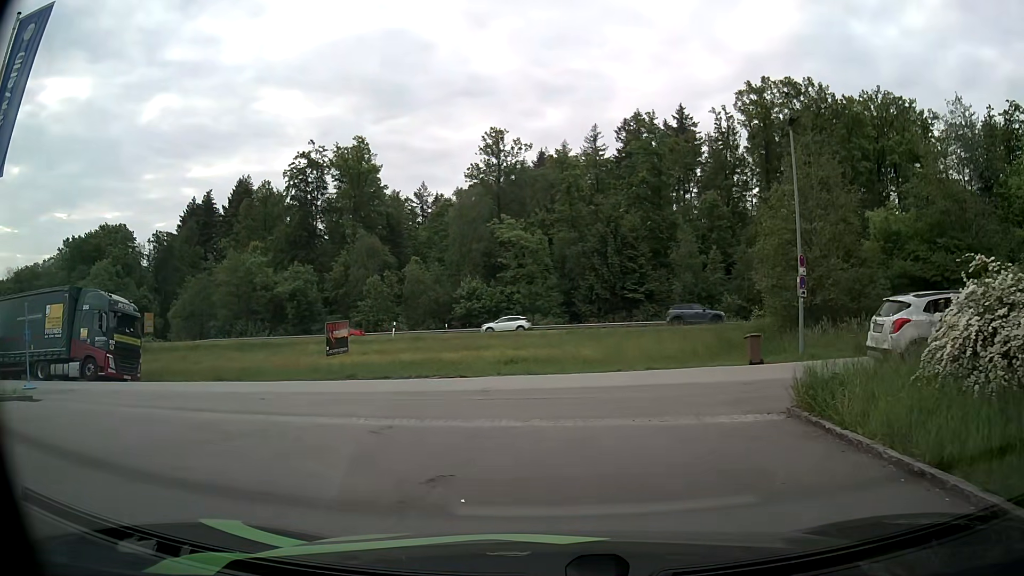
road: secondary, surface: asphalt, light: Day
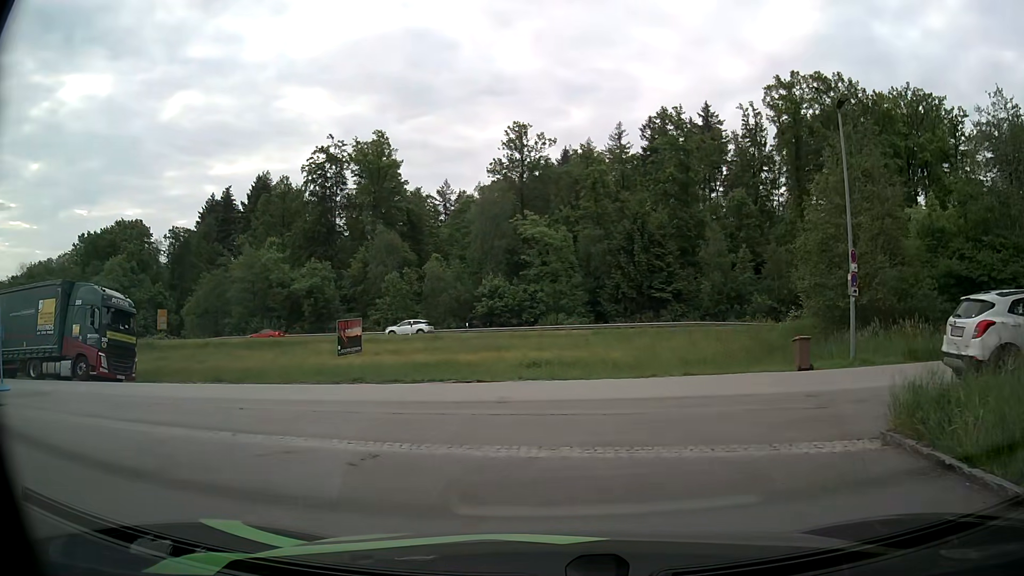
(0.0, +2.1) m; -2°
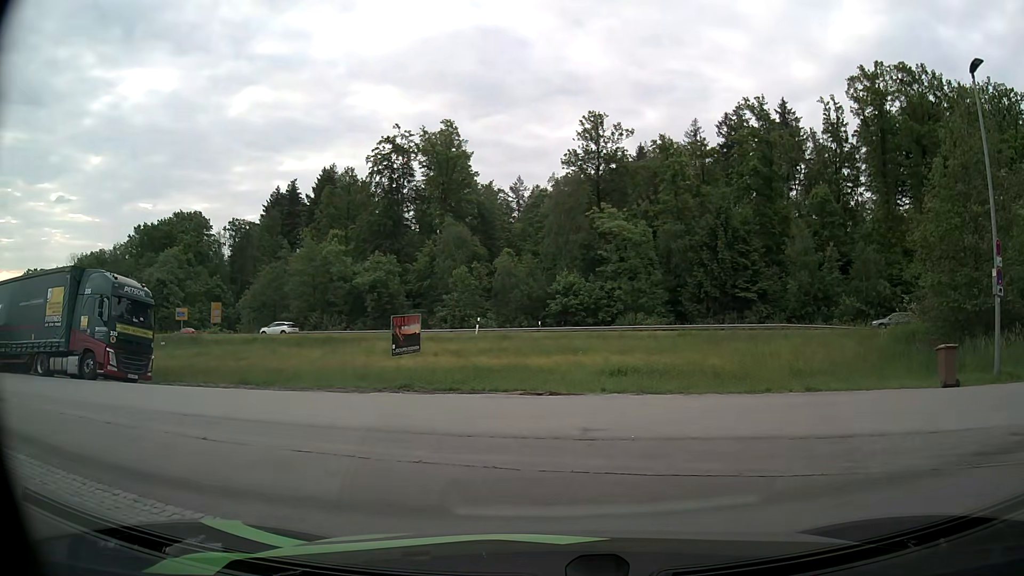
(-0.2, +3.9) m; -6°
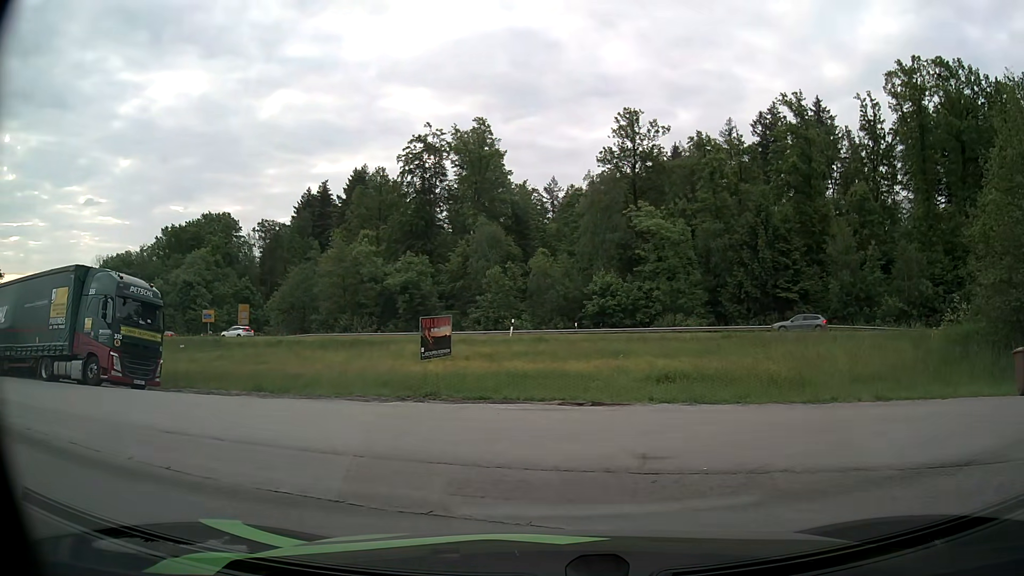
(0.0, +1.7) m; -3°
